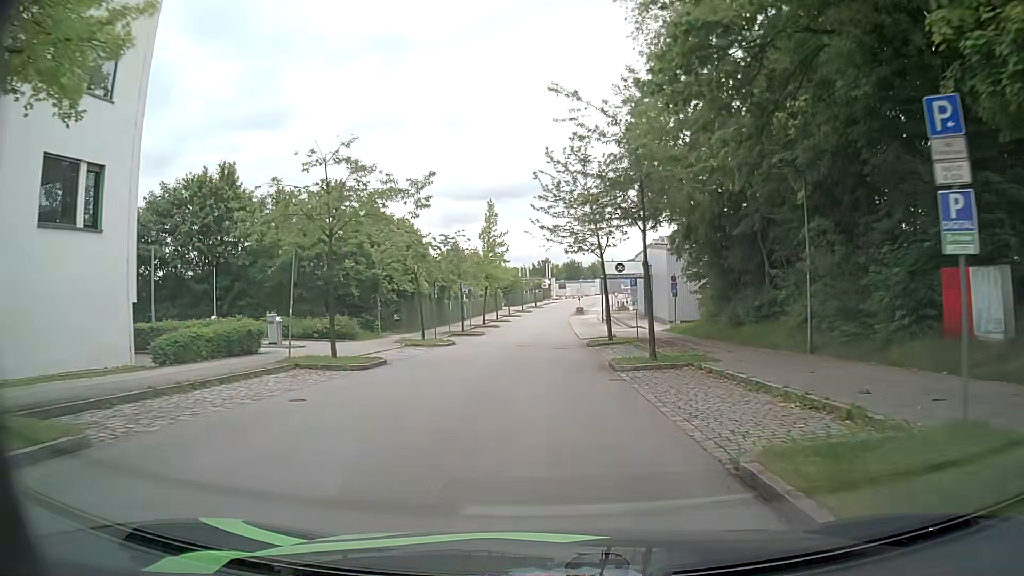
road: residential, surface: asphalt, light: Day
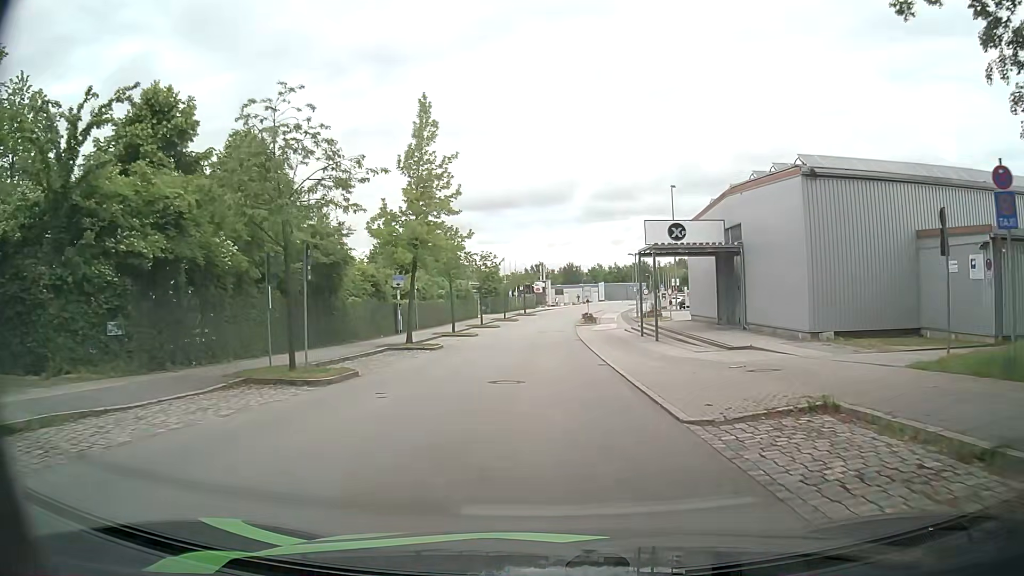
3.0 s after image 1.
(+0.1, +31.4) m; 0°
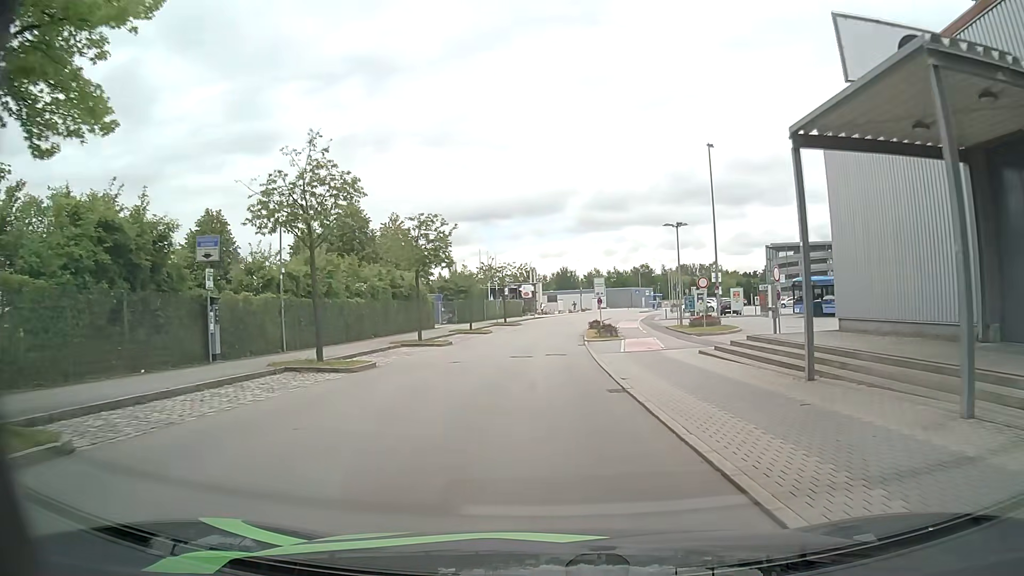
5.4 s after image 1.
(+0.5, +24.9) m; +2°
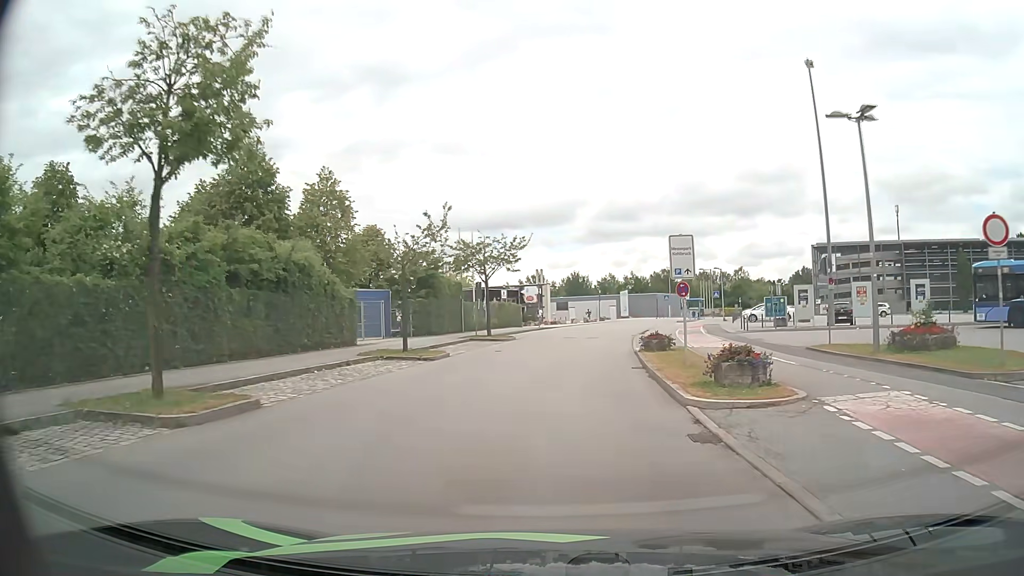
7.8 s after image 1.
(-0.3, +23.7) m; -1°
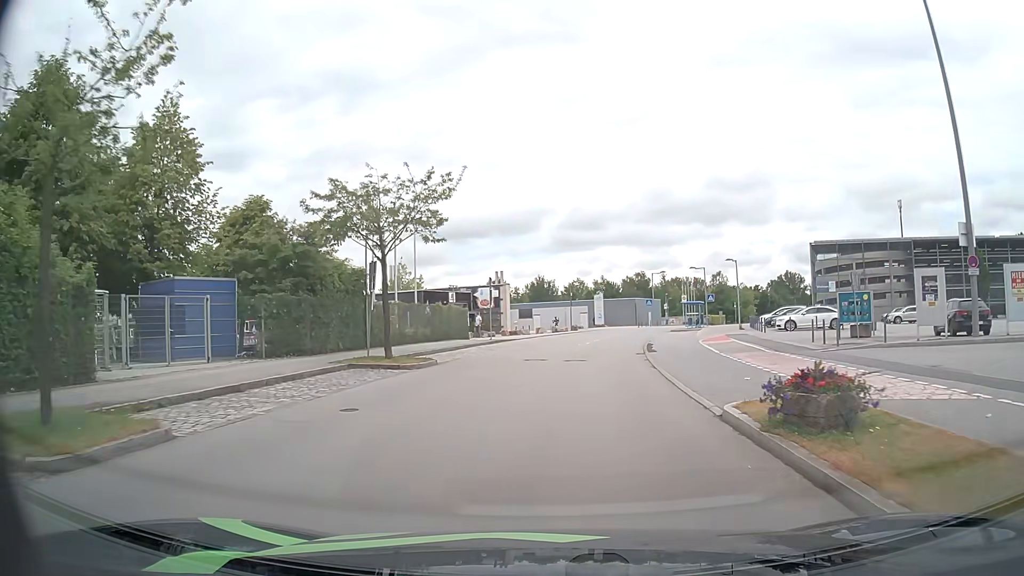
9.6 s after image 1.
(+0.4, +16.9) m; +3°
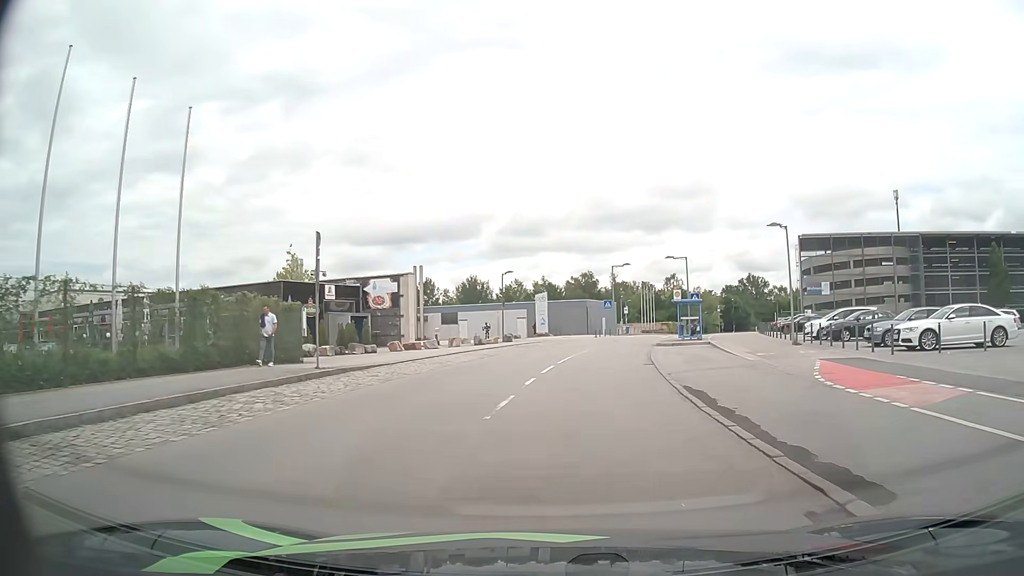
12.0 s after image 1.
(+1.0, +21.8) m; +5°
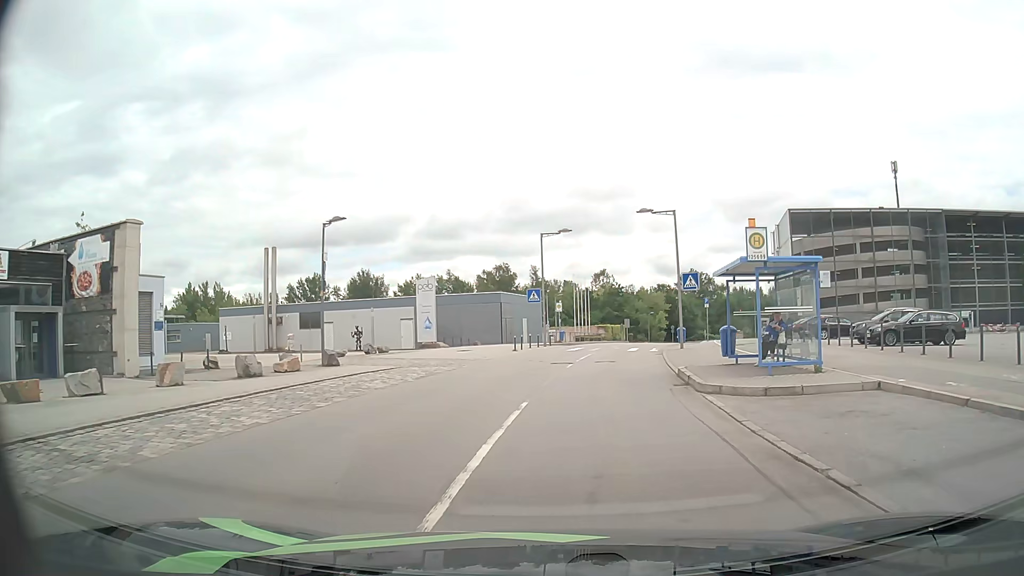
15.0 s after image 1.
(+1.4, +26.4) m; +7°
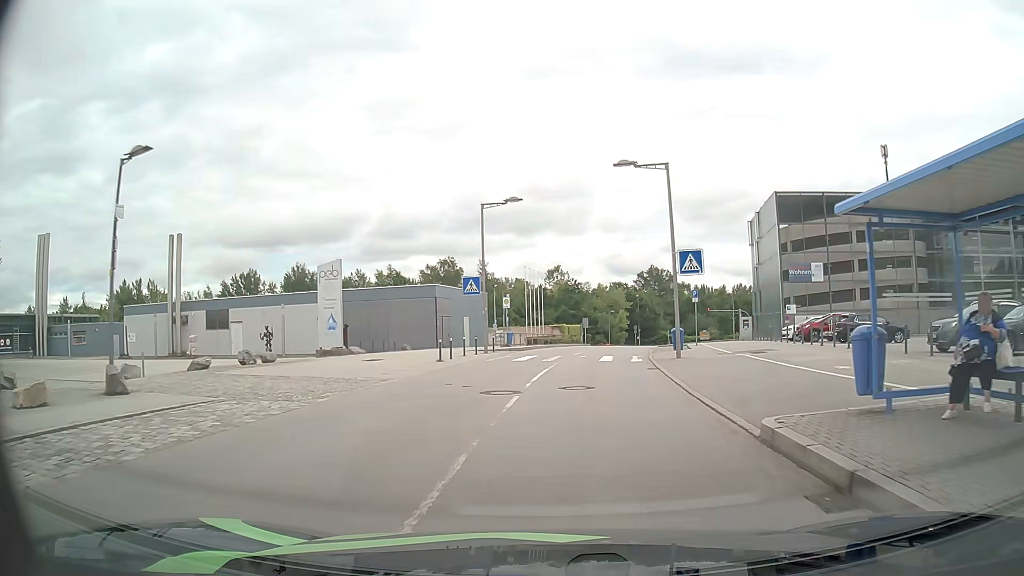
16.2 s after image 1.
(+0.4, +10.4) m; +4°
